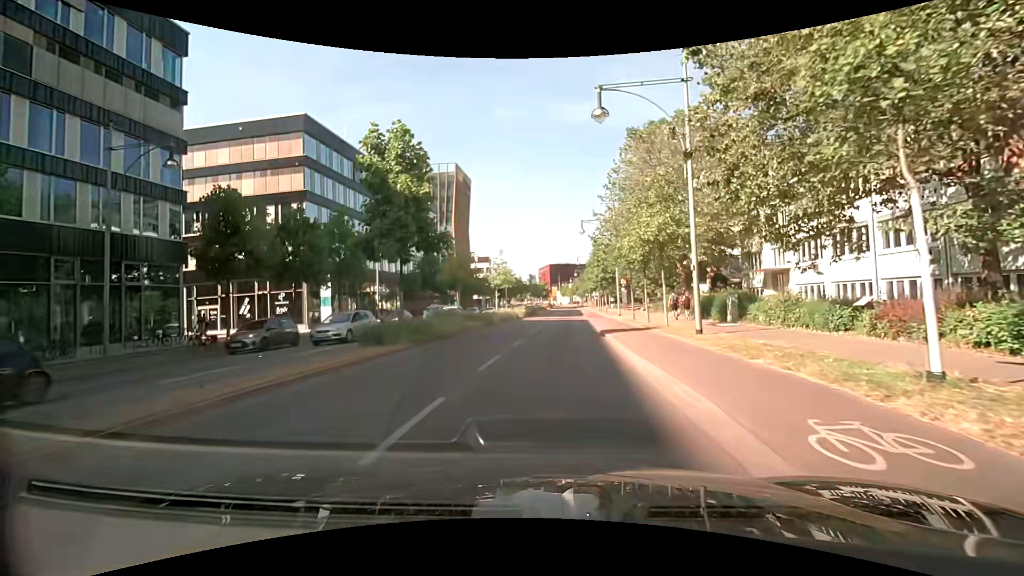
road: primary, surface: asphalt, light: Day
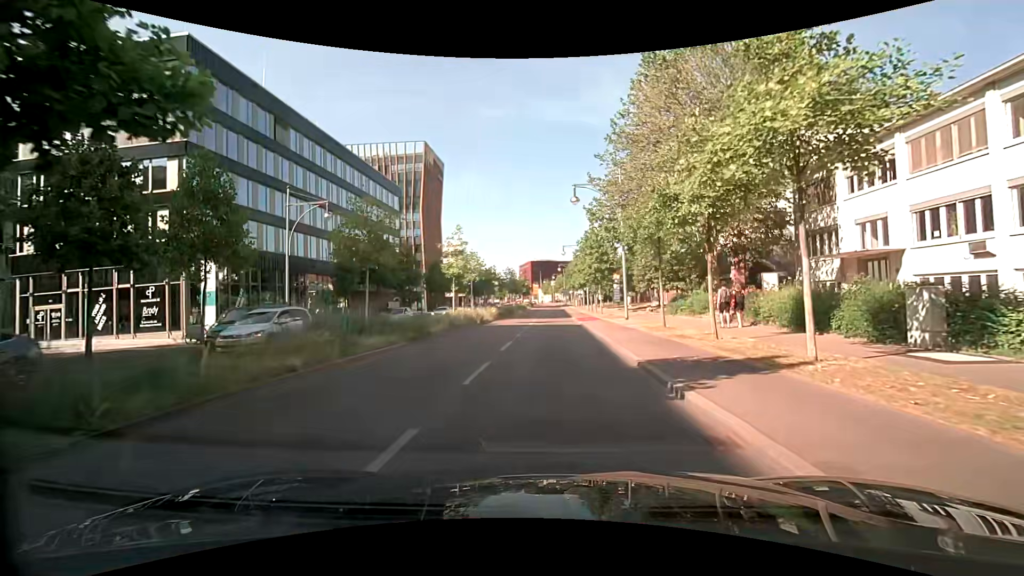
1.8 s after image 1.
(+0.2, +13.9) m; +2°
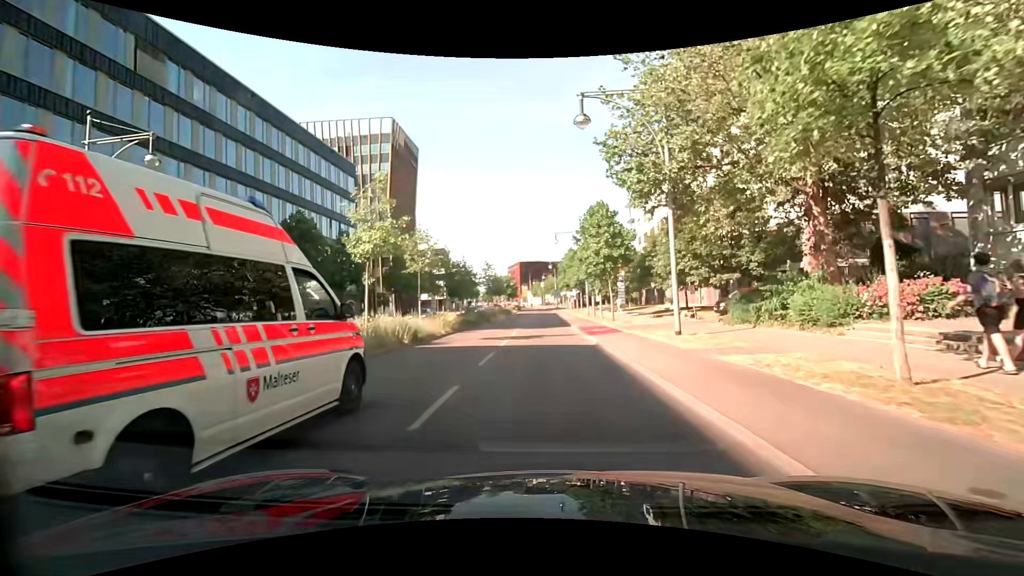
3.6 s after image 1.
(+0.1, +14.9) m; 0°
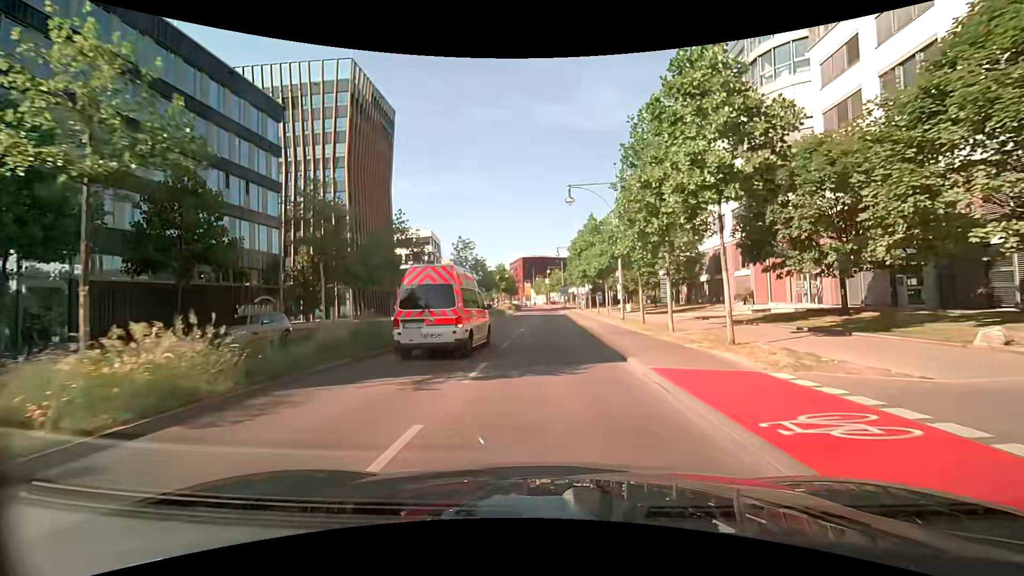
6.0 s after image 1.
(0.0, +20.9) m; 0°
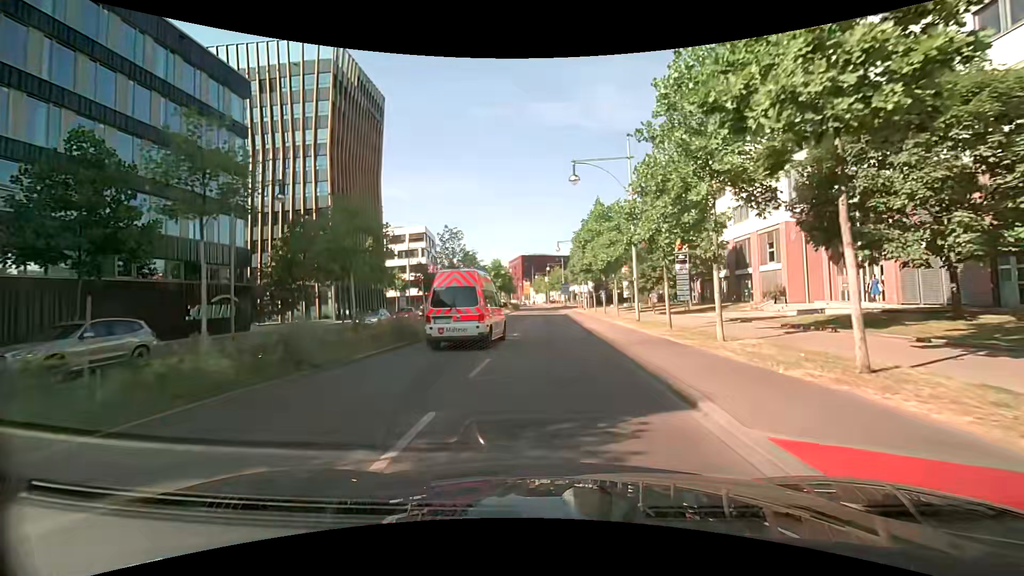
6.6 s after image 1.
(0.0, +5.4) m; 0°
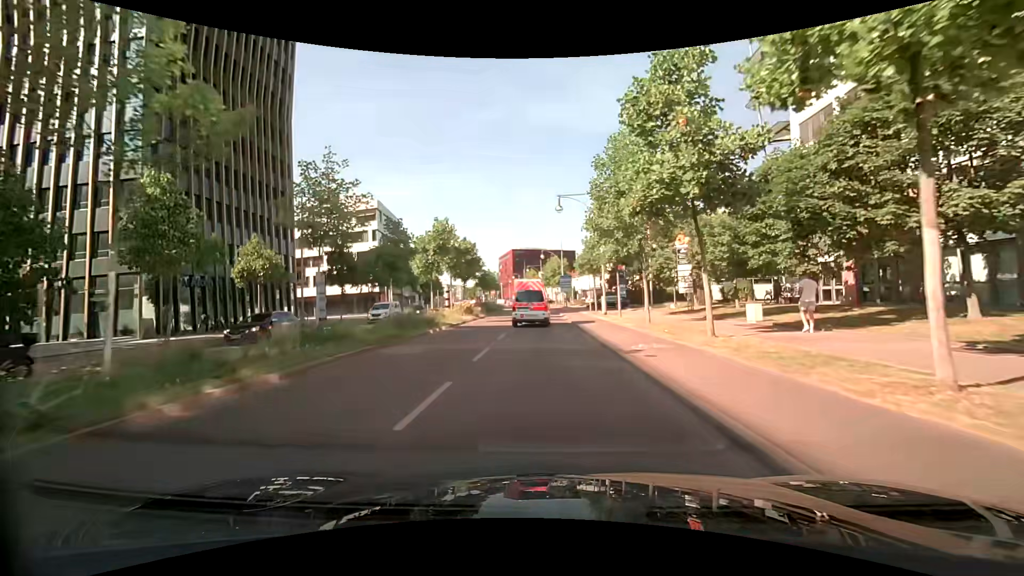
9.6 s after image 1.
(+0.1, +28.1) m; +1°
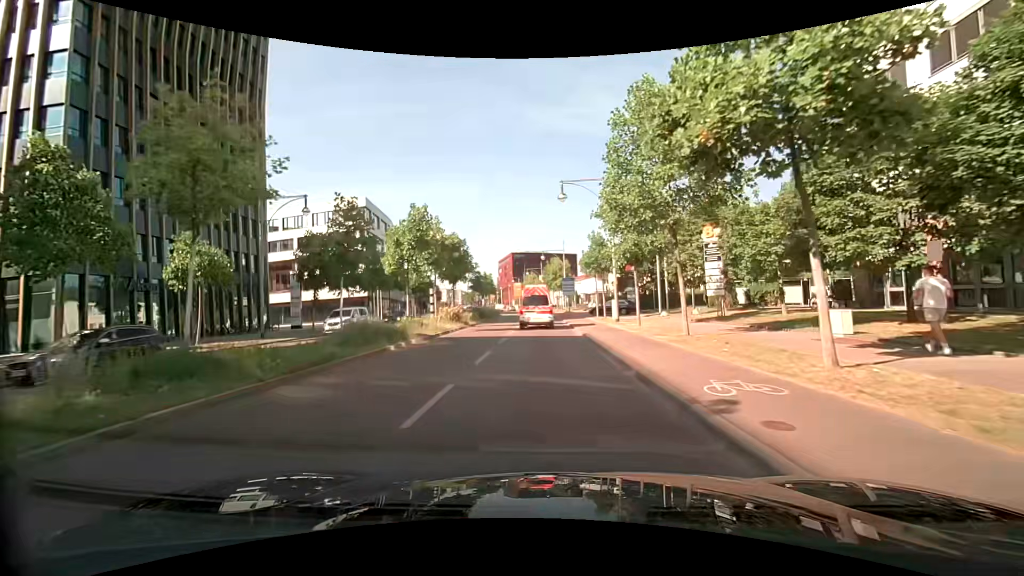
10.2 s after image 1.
(0.0, +5.7) m; 0°
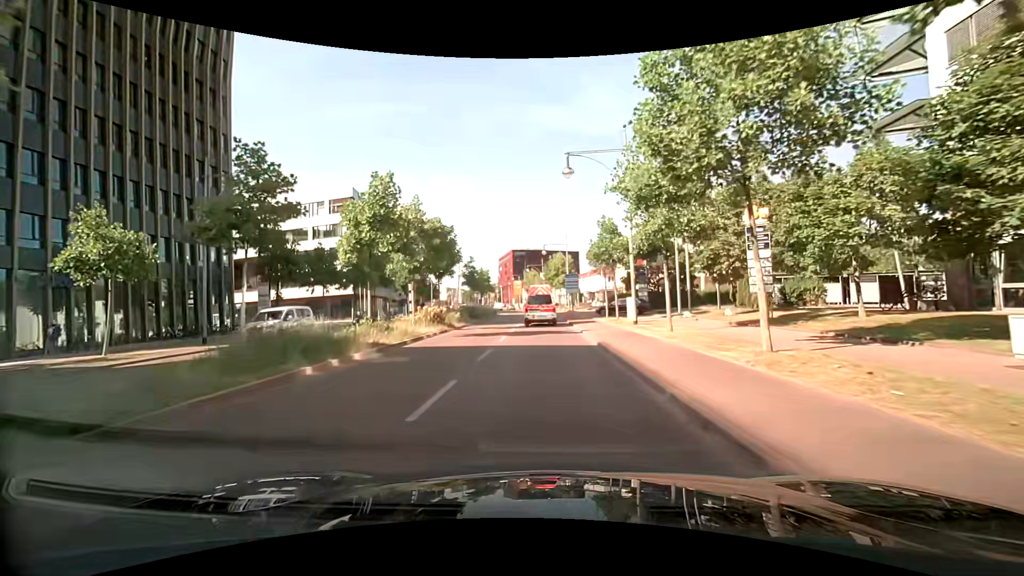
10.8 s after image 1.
(0.0, +5.8) m; 0°
